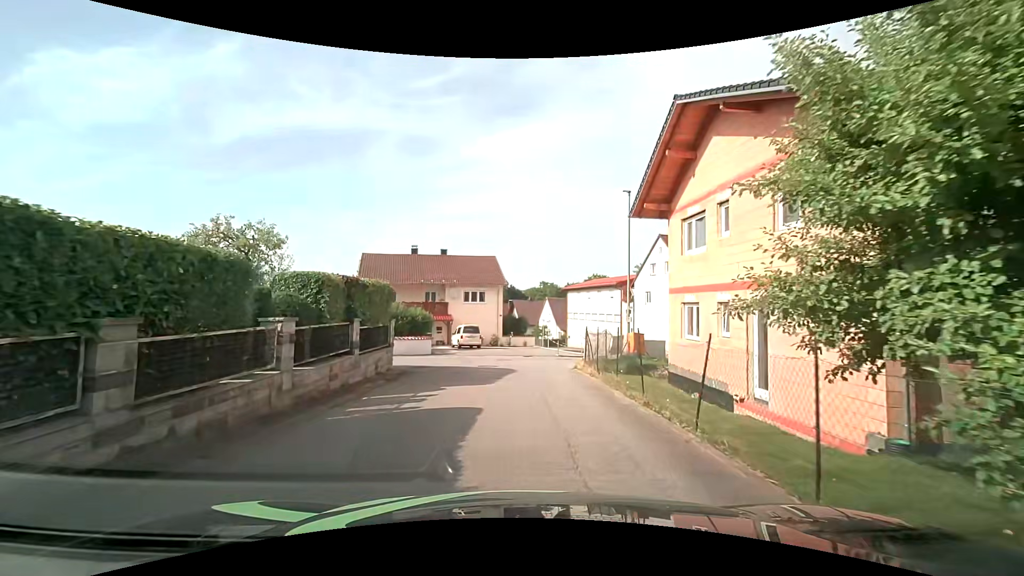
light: Day
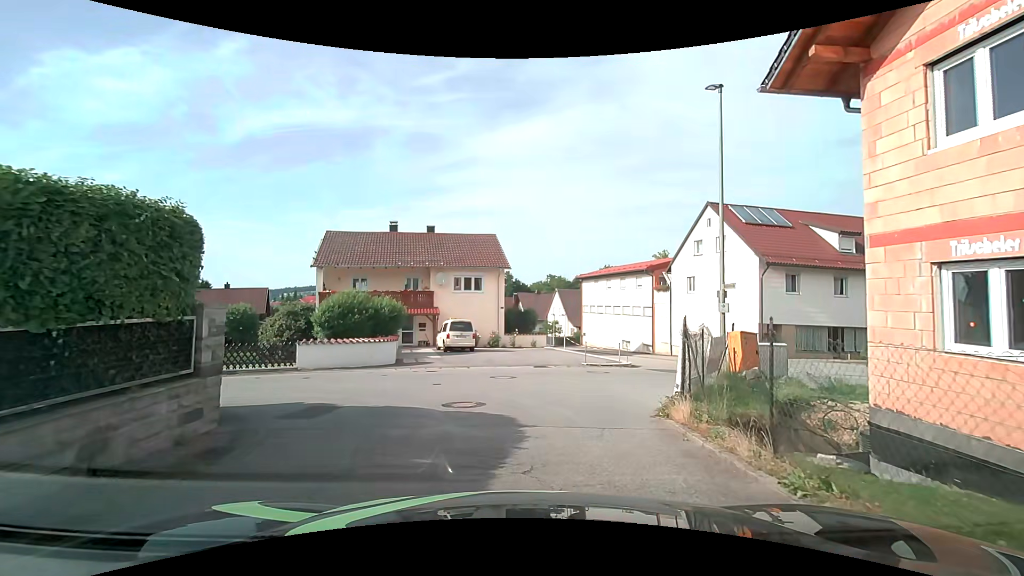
(+0.1, +10.0) m; +1°
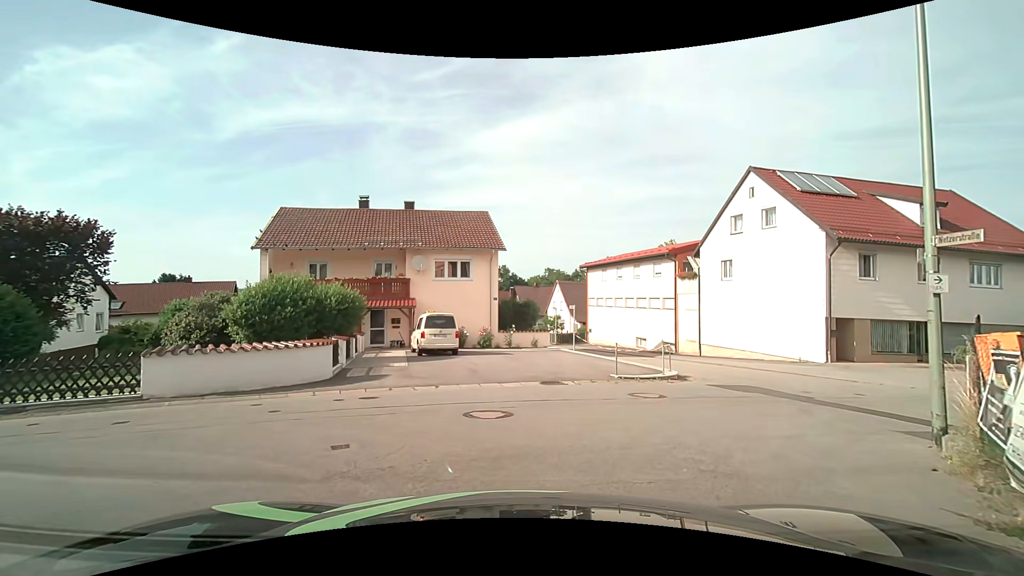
(-0.1, +6.6) m; -2°
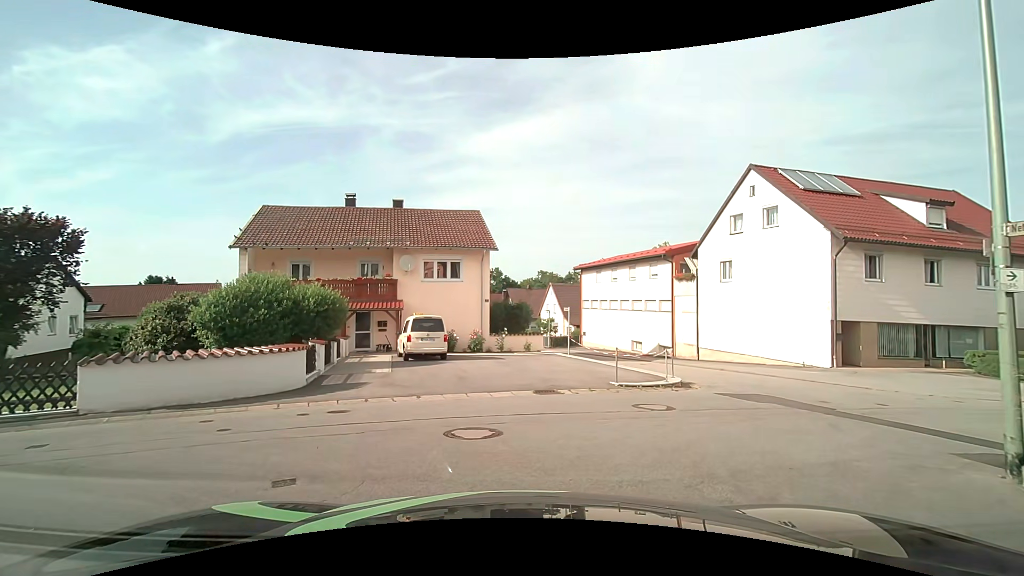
(0.0, +1.1) m; +2°
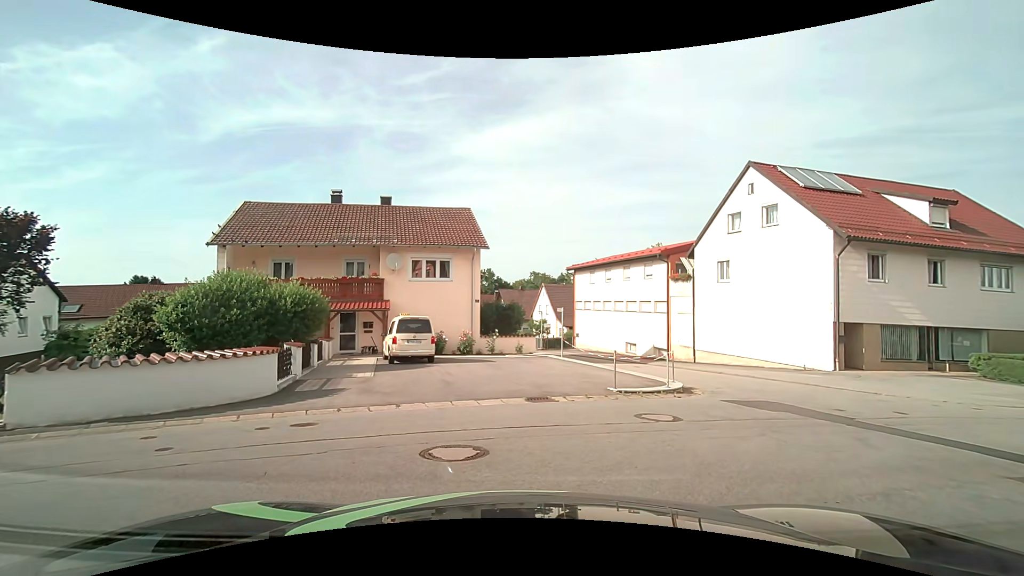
(0.0, +0.9) m; 0°
